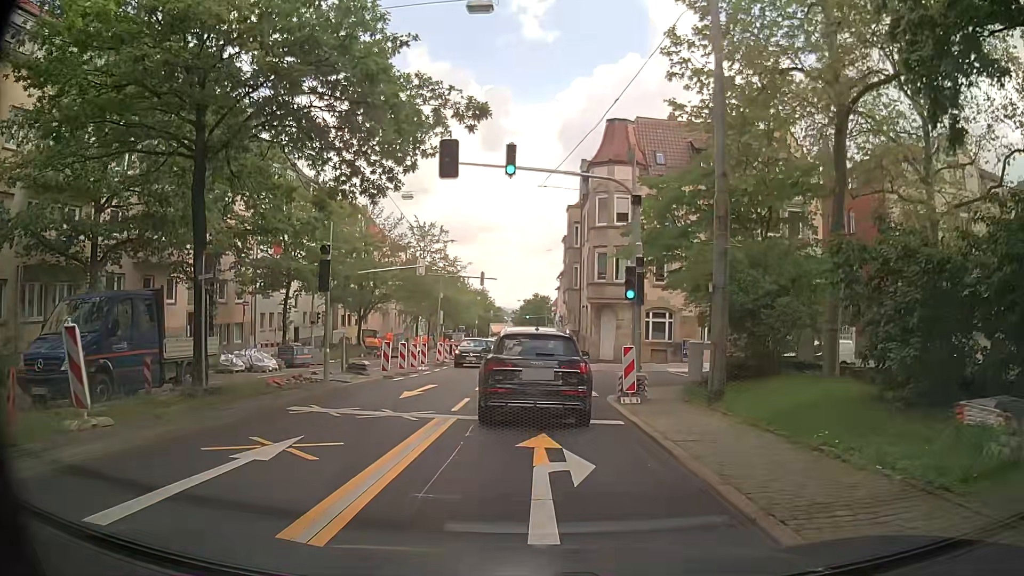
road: secondary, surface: asphalt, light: Day
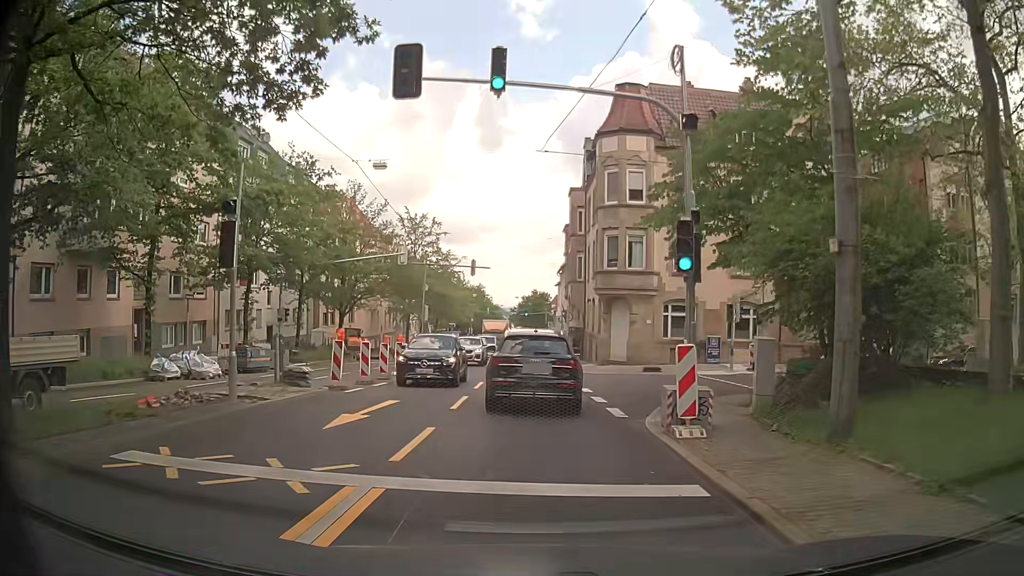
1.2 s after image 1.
(-0.2, +6.1) m; -2°
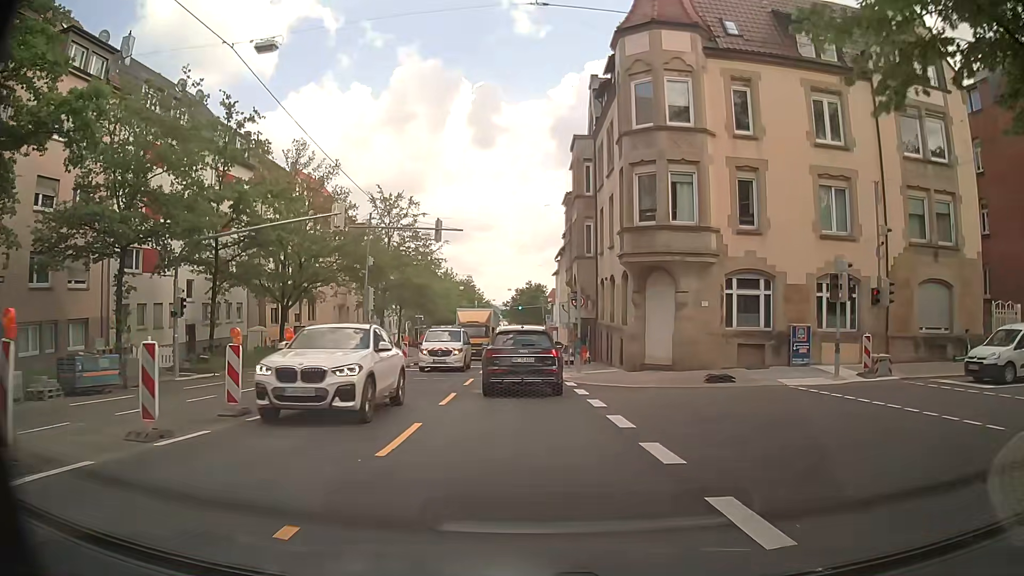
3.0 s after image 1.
(+0.1, +12.3) m; +1°
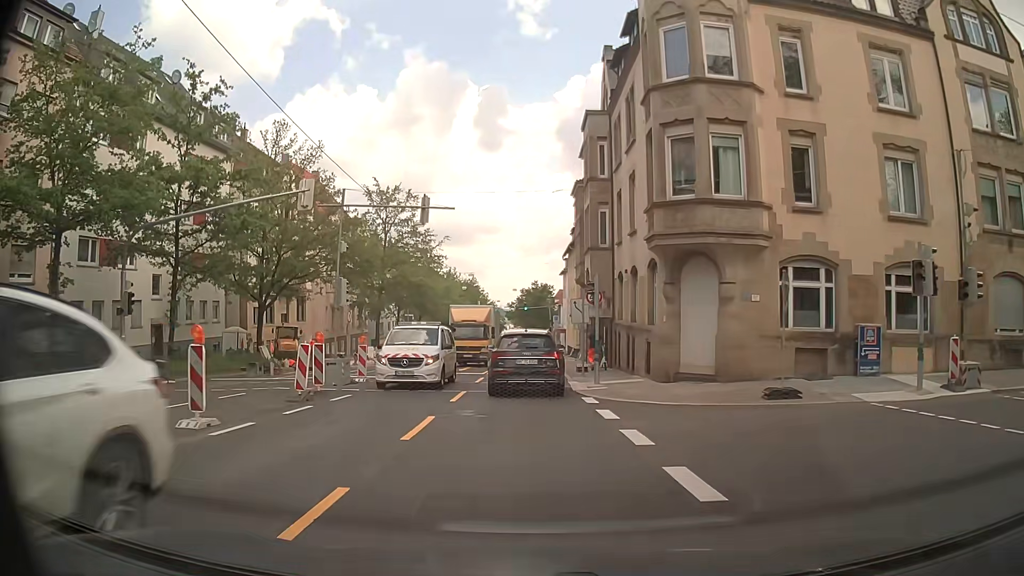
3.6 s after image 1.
(0.0, +4.7) m; -1°
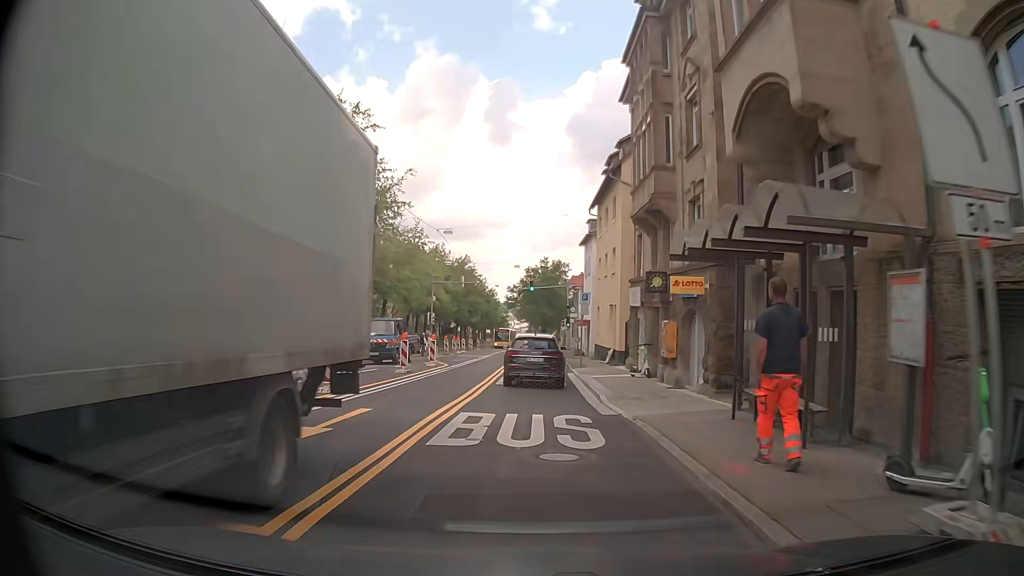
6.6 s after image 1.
(-0.3, +24.8) m; 0°
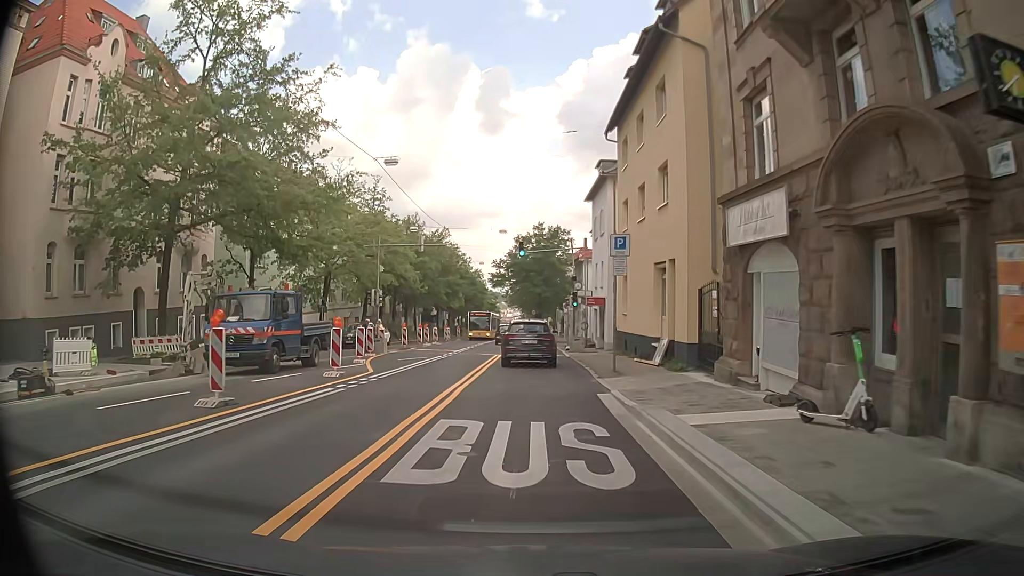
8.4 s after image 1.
(+0.1, +15.9) m; +1°
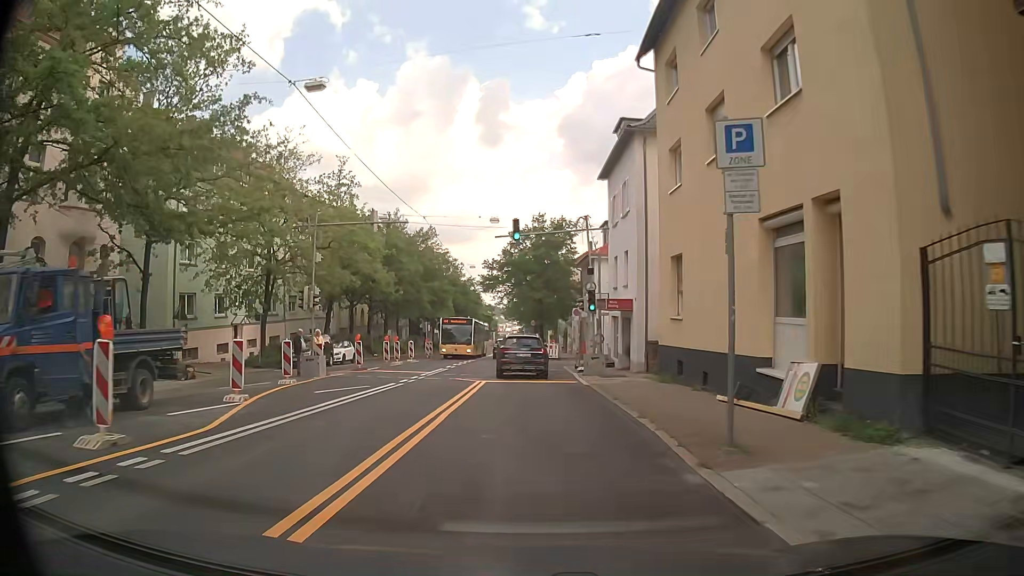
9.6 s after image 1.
(0.0, +10.7) m; 0°
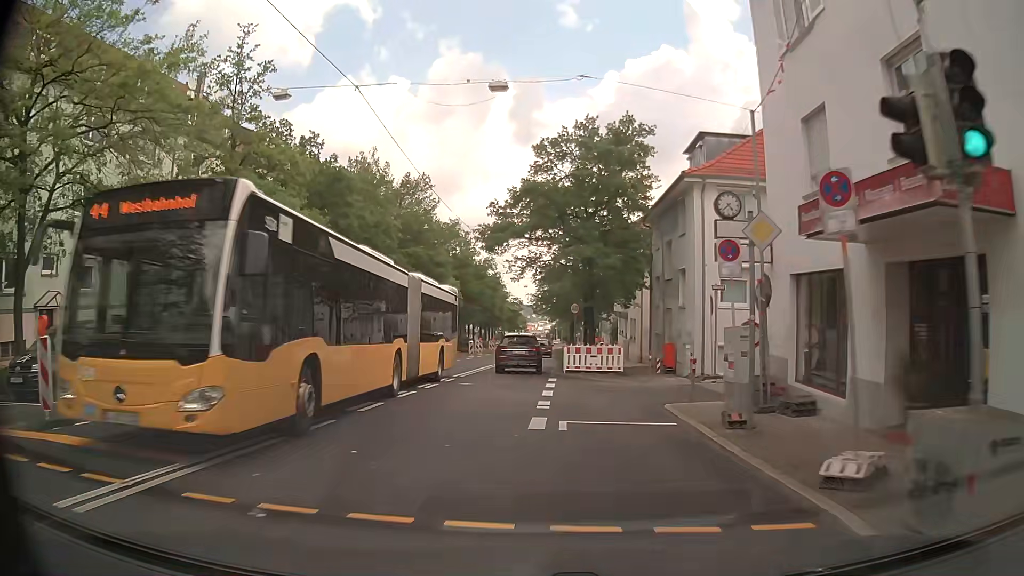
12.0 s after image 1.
(-0.2, +22.1) m; -2°
(0, +10) (-1, +20) (-1, +30) (0, +40) (0, +50) (0, +60) (+1, +70) (+1, +80) (+2, +90) (+2, +100) m
